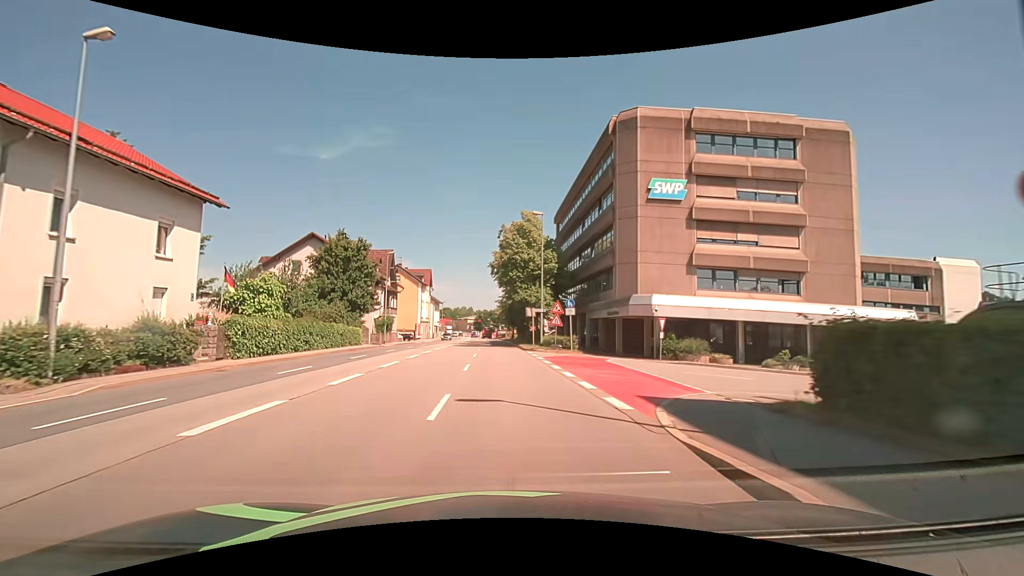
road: primary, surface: asphalt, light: Day
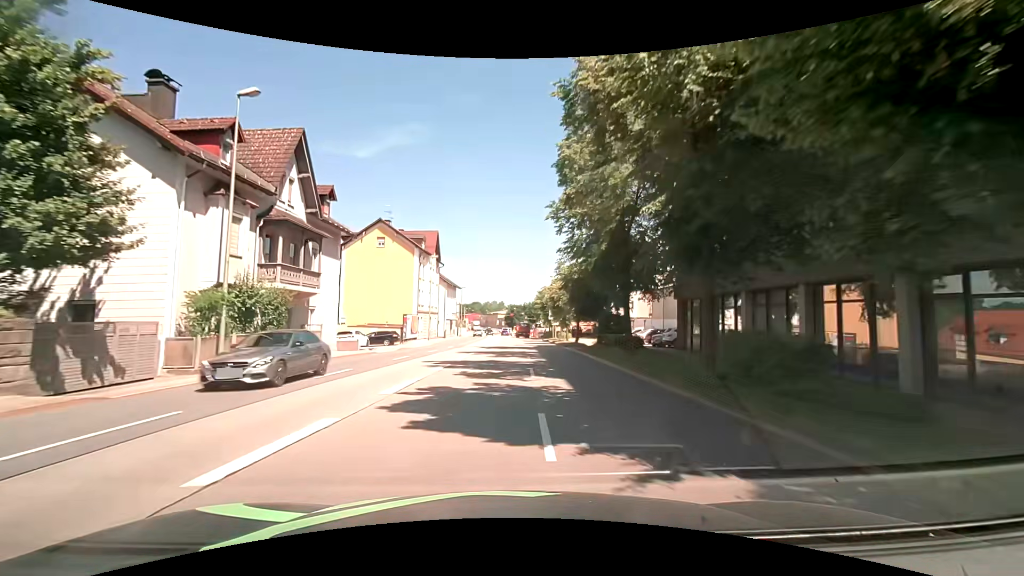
(-2.4, +38.4) m; -4°
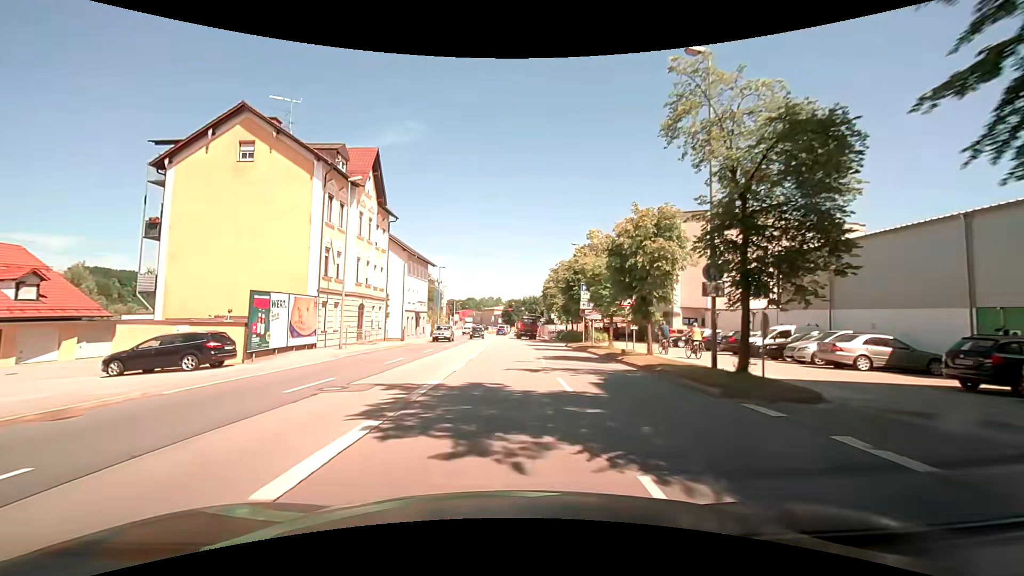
(0.0, +30.4) m; 0°
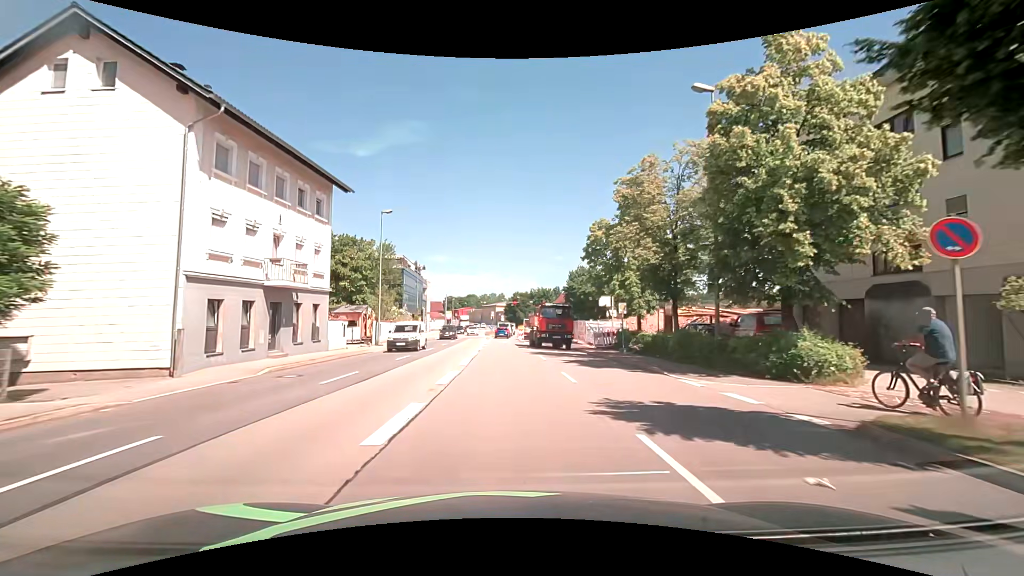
(+0.2, +34.2) m; 0°
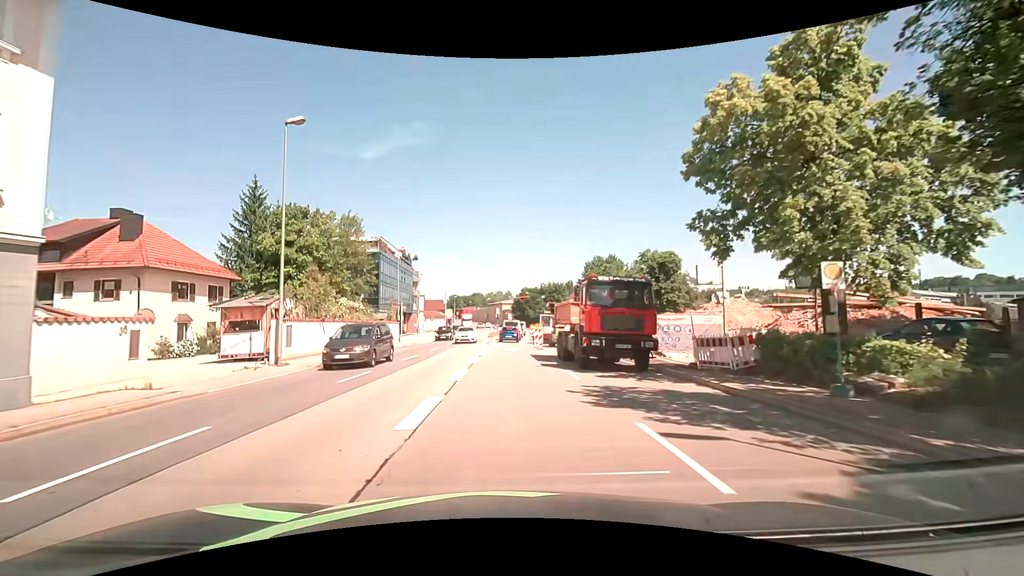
(-0.2, +17.0) m; 0°
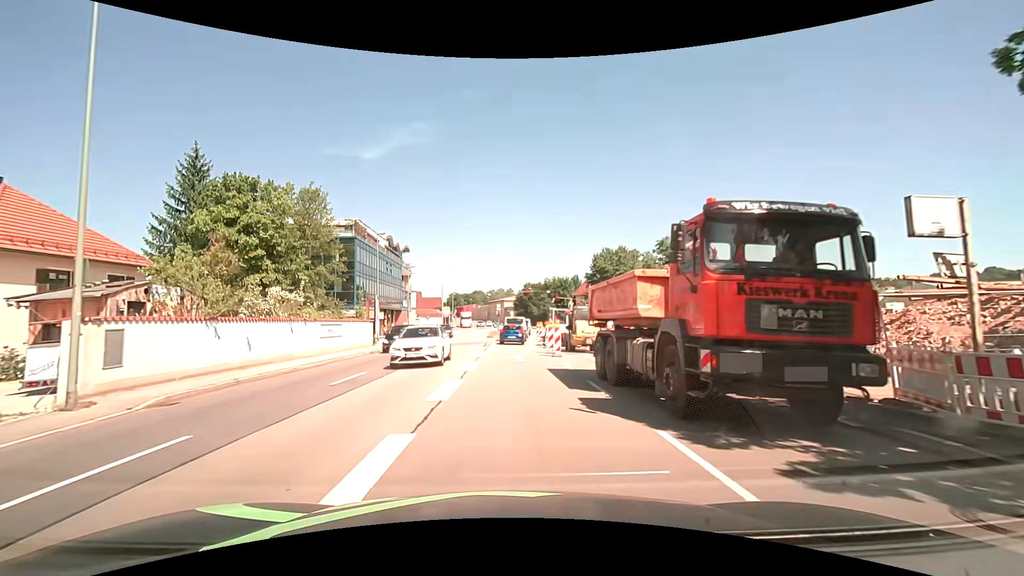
(-0.2, +9.4) m; -1°
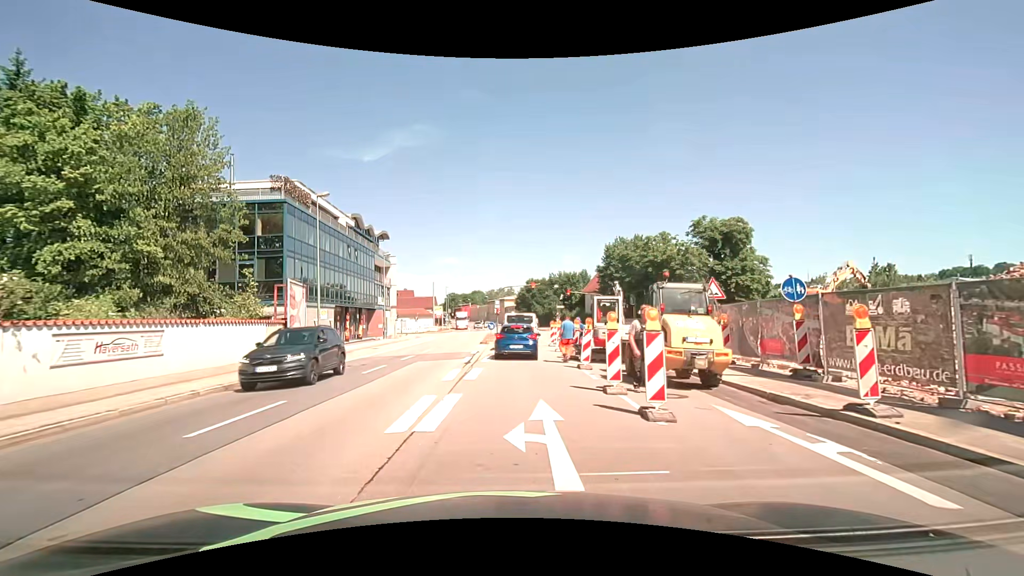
(-0.1, +14.4) m; 0°
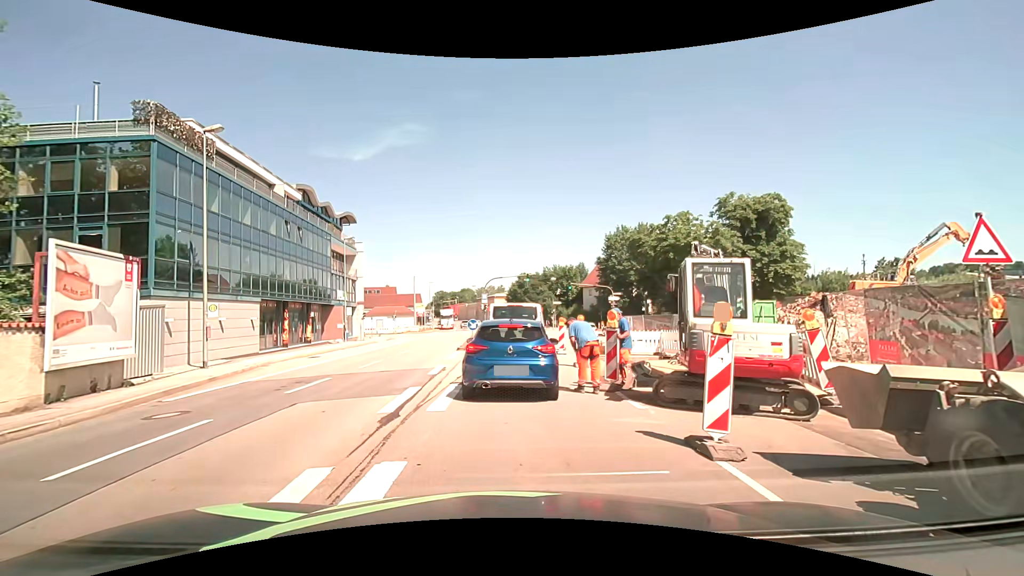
(+0.1, +10.5) m; +2°
(0, +10) (-1, +20) (0, +30) (+1, +40) (+1, +50) (0, +60) (0, +70) (-1, +80) (-2, +90) (-3, +100) m
